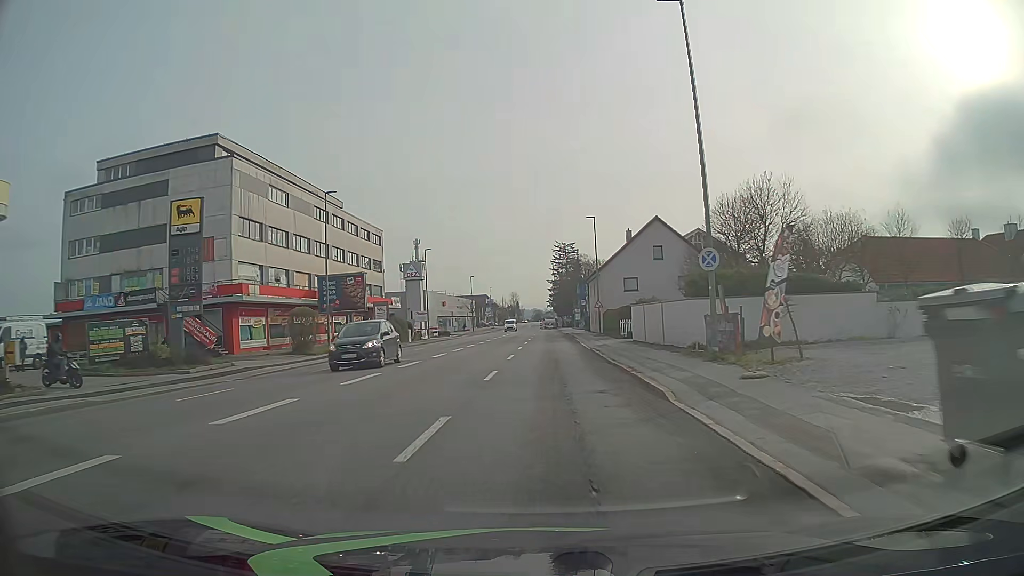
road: tertiary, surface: asphalt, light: Day
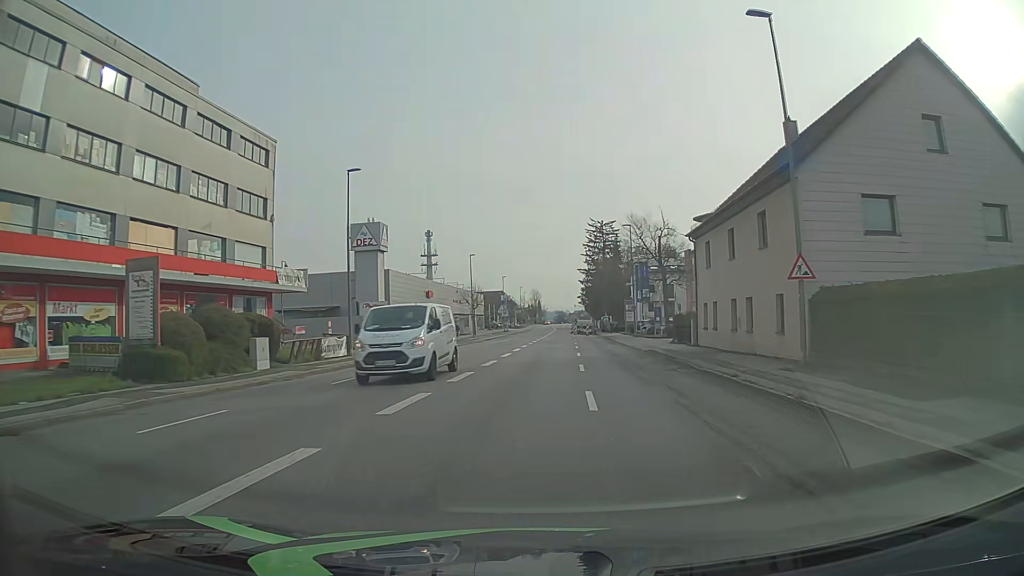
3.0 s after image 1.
(-1.3, +41.1) m; -2°
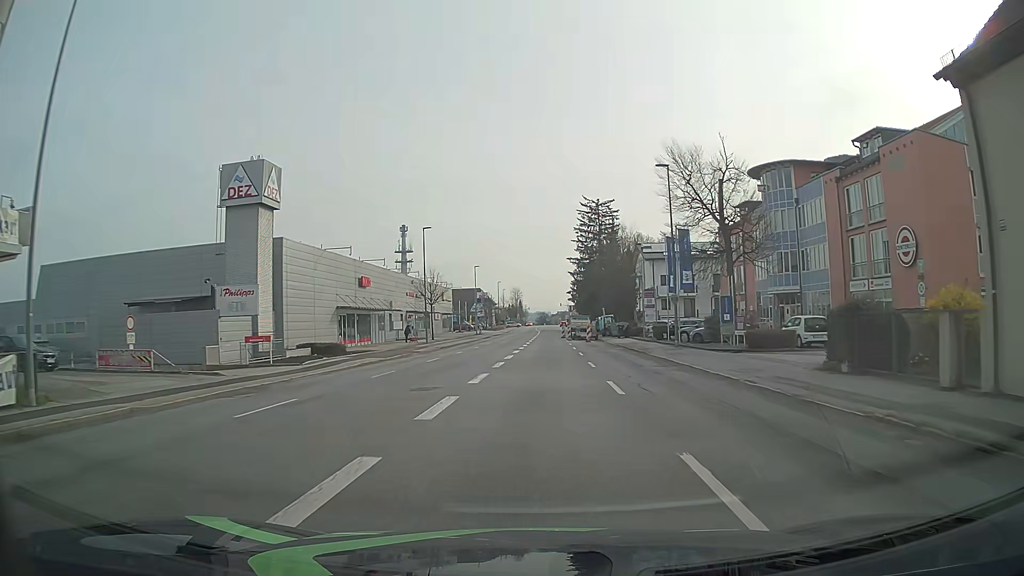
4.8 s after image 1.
(+0.2, +24.5) m; +2°
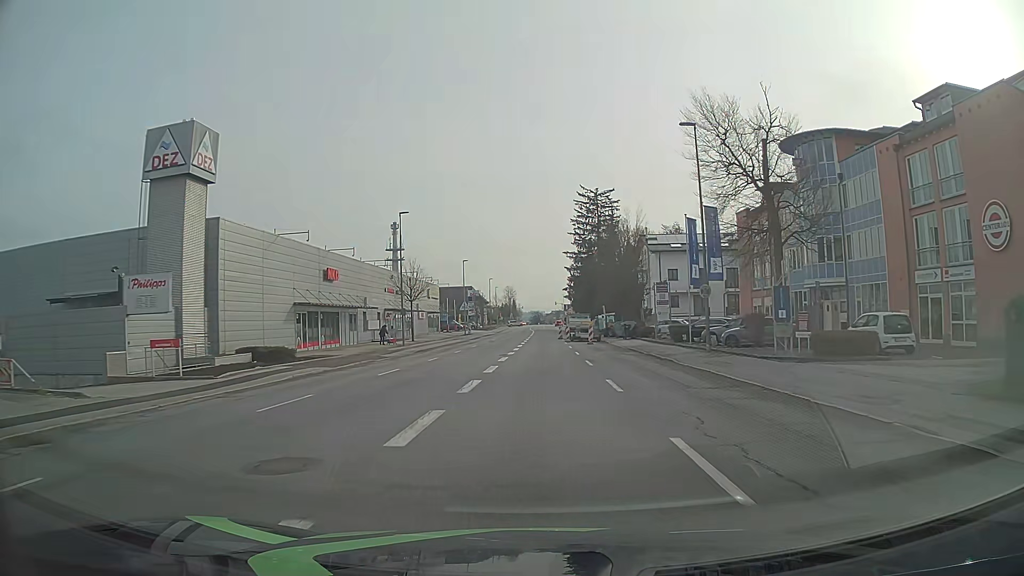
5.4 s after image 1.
(0.0, +8.2) m; 0°
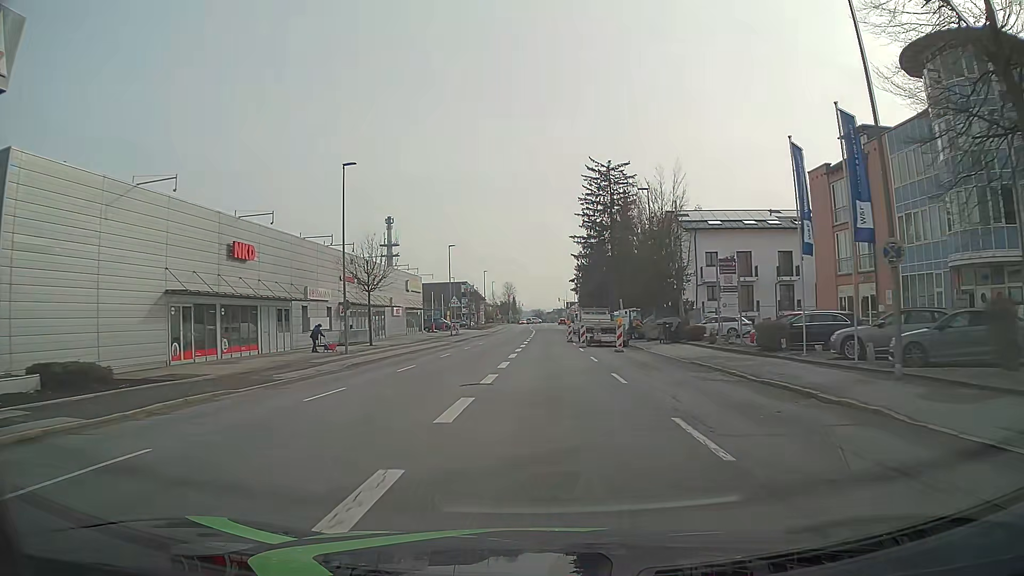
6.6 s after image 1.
(0.0, +16.3) m; 0°
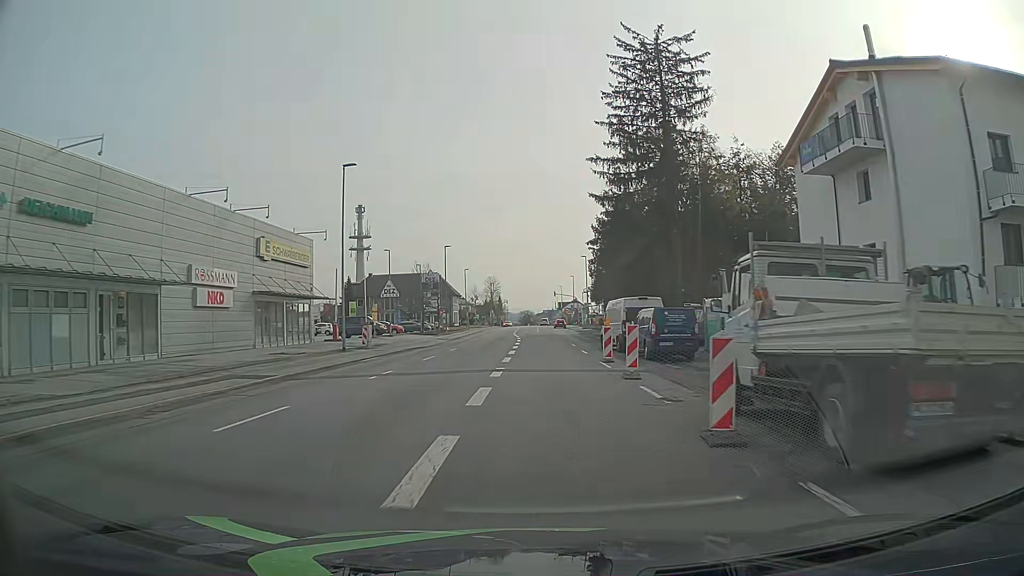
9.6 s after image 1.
(+0.2, +40.3) m; +1°
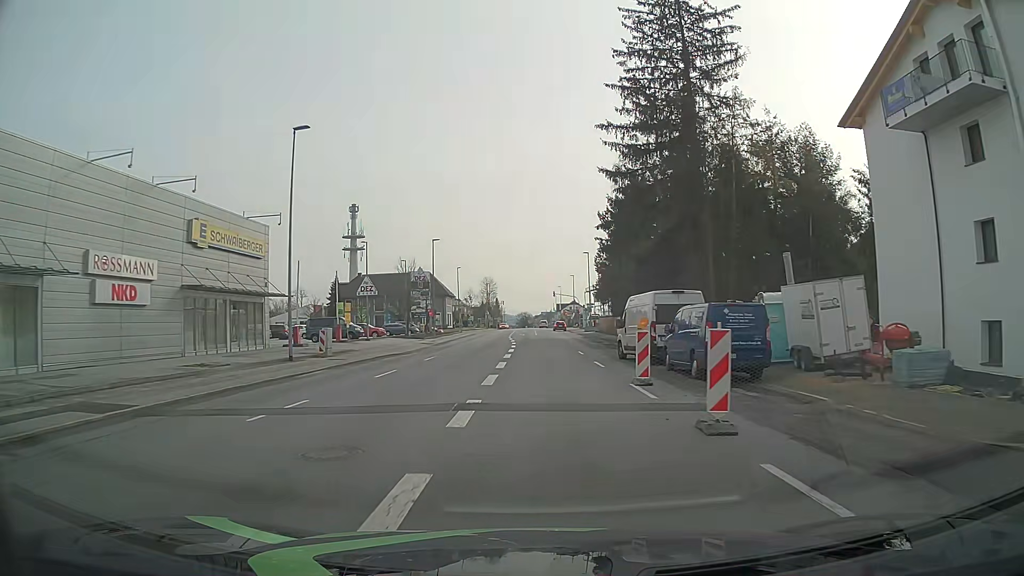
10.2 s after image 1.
(0.0, +8.0) m; 0°
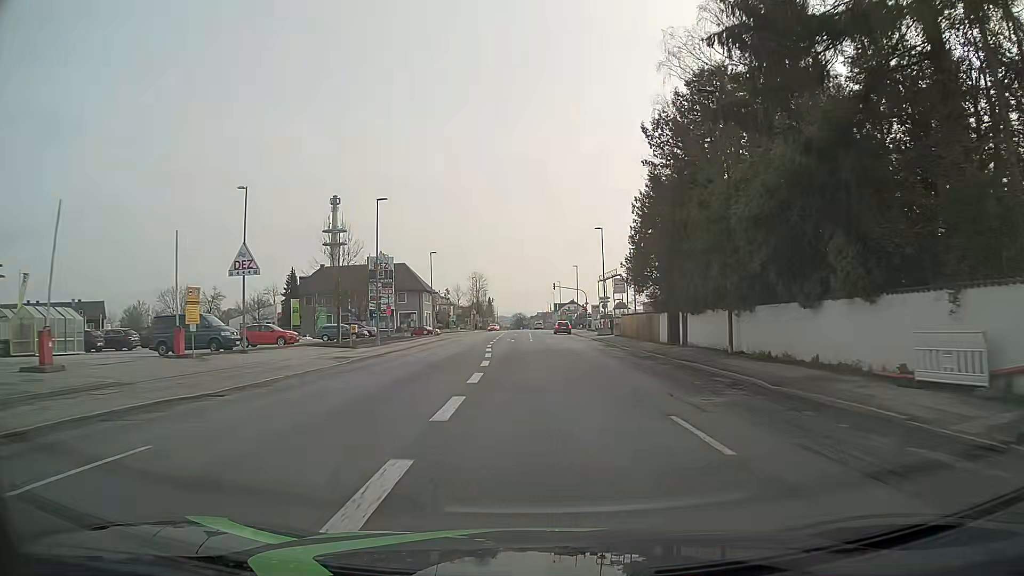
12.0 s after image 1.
(+0.2, +23.6) m; 0°
(0, +10) (0, +20) (0, +30) (-1, +40) (-1, +50) (-2, +60) (-2, +70) (-2, +80) (-2, +90) (-6, +98) m
